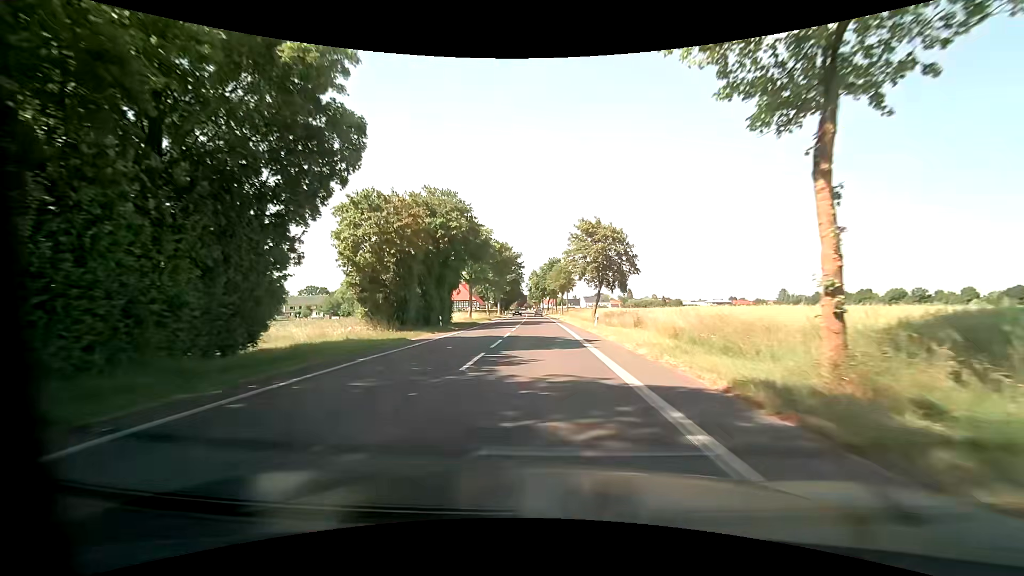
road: tertiary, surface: asphalt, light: Day
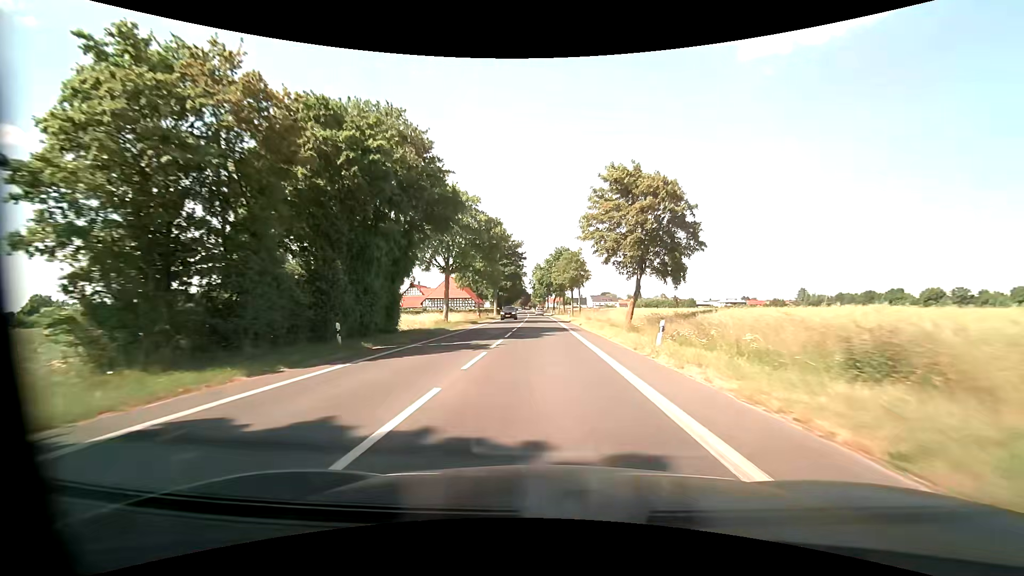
(-0.2, +19.4) m; -1°
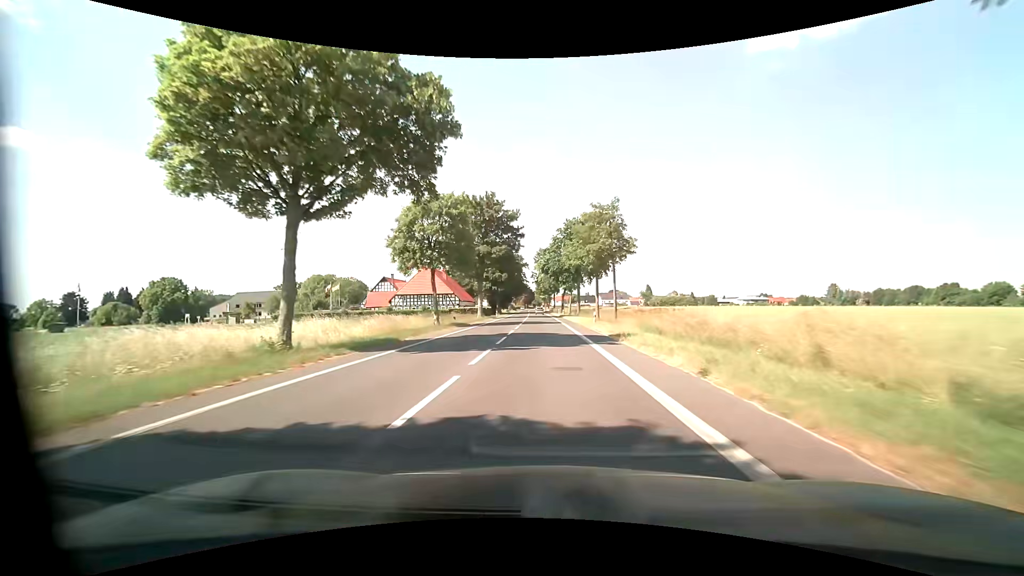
(0.0, +30.3) m; -1°
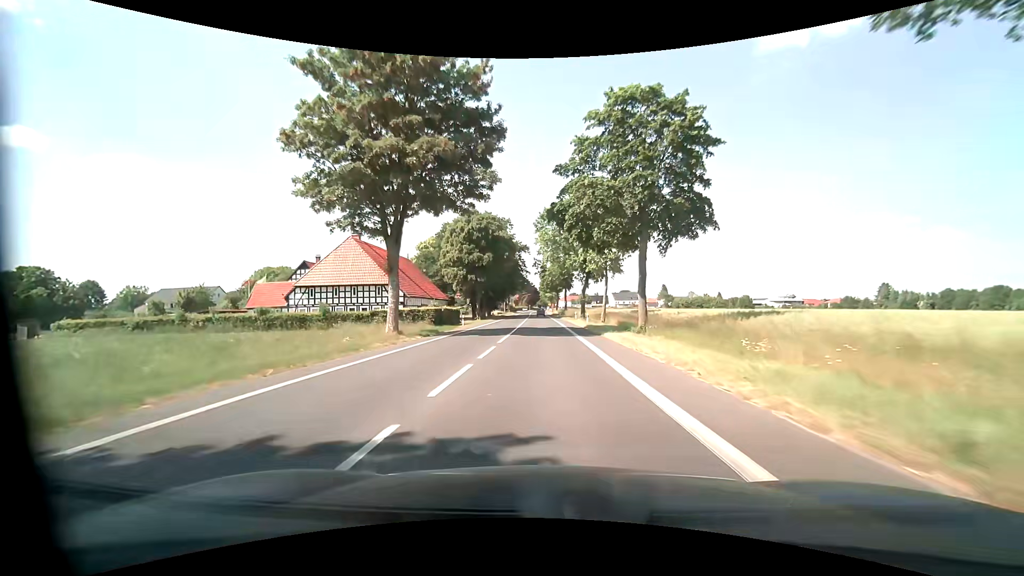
(+0.1, +41.5) m; 0°
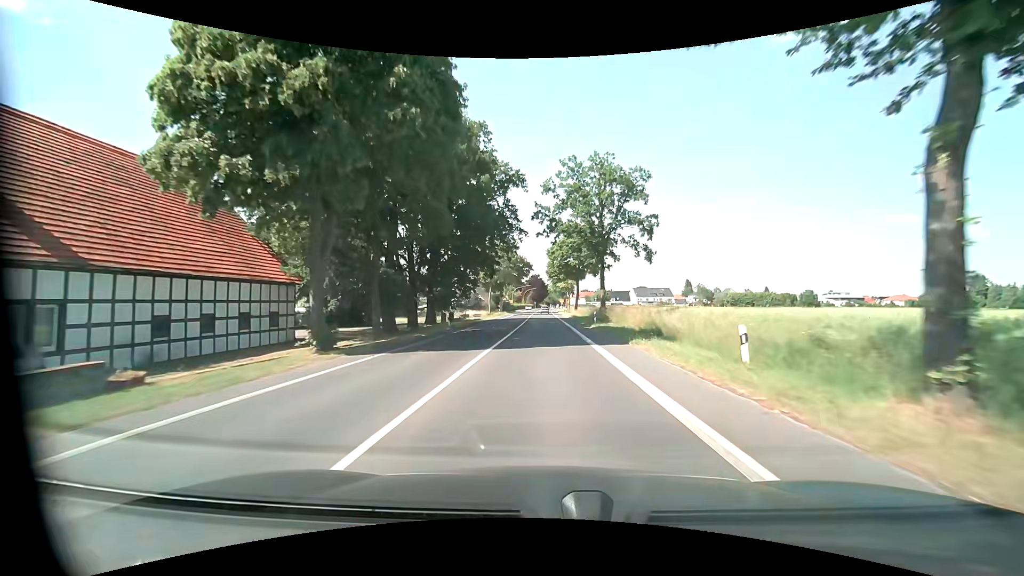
(-0.8, +52.9) m; -1°
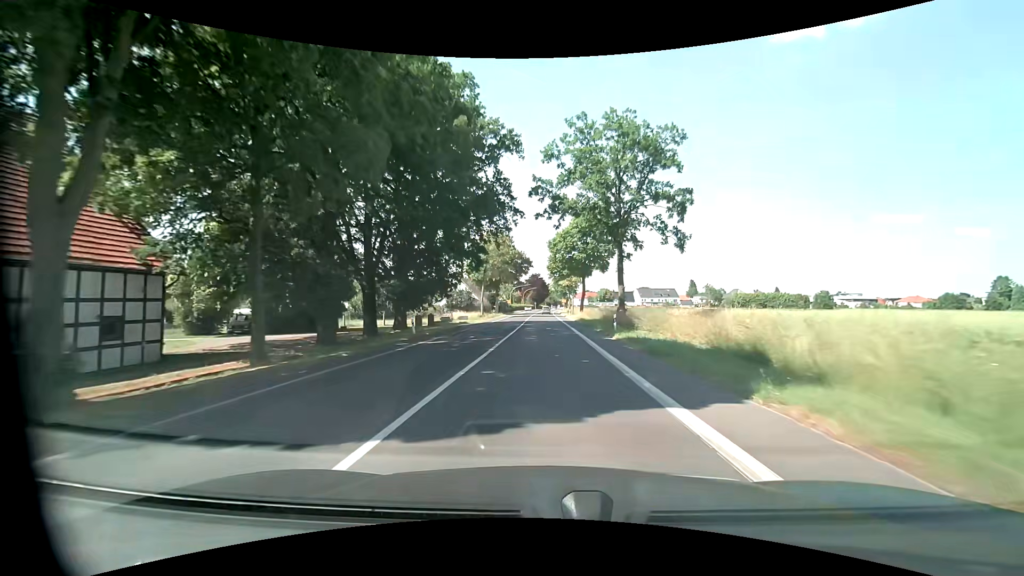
(-0.1, +10.7) m; 0°
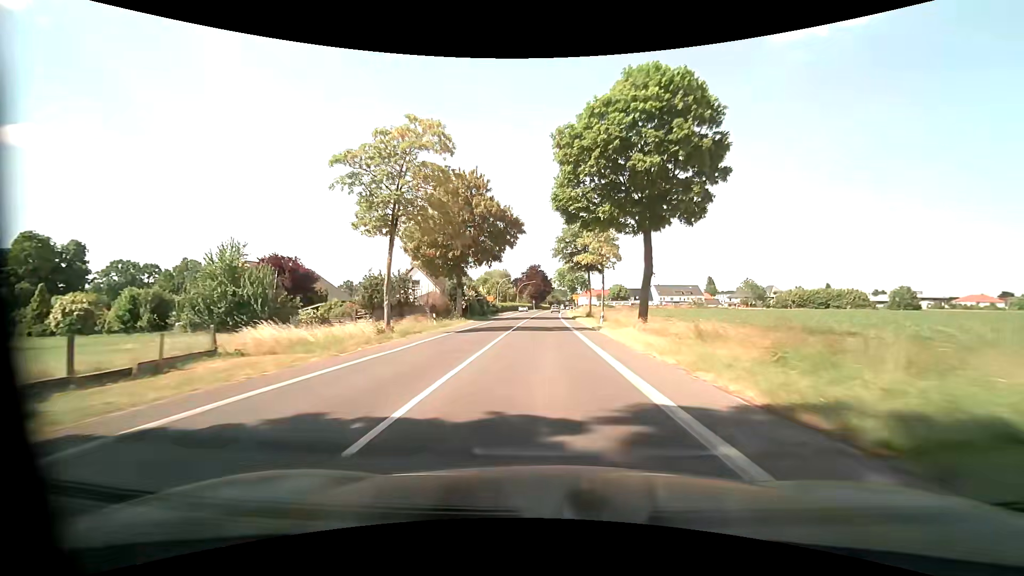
(-0.1, +42.8) m; 0°
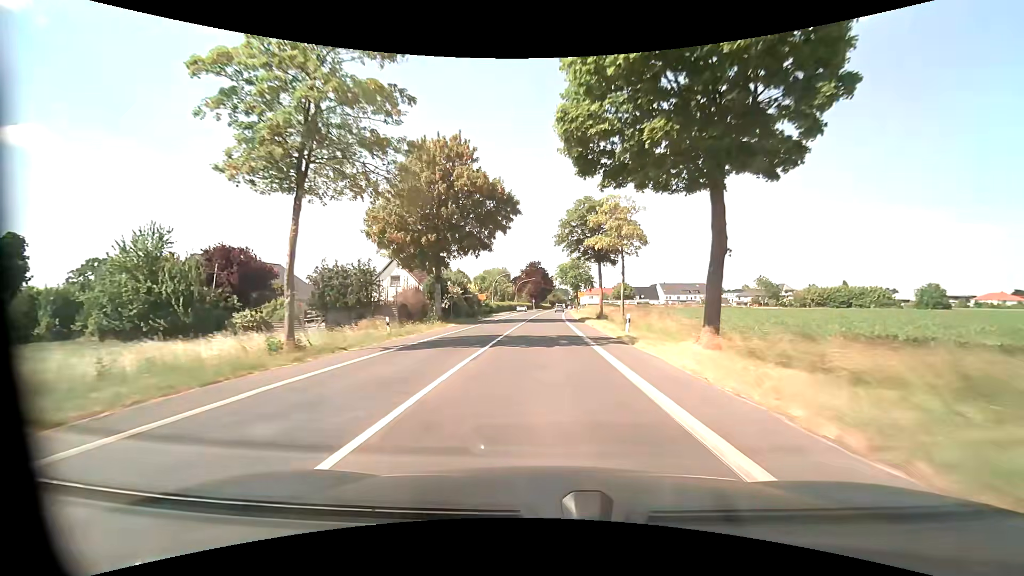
(0.0, +10.6) m; 0°
(0, +10) (0, +20) (0, +30) (0, +40) (0, +50) (0, +60) (+1, +70) (+1, +80) (+2, +90) (+2, +100) m
